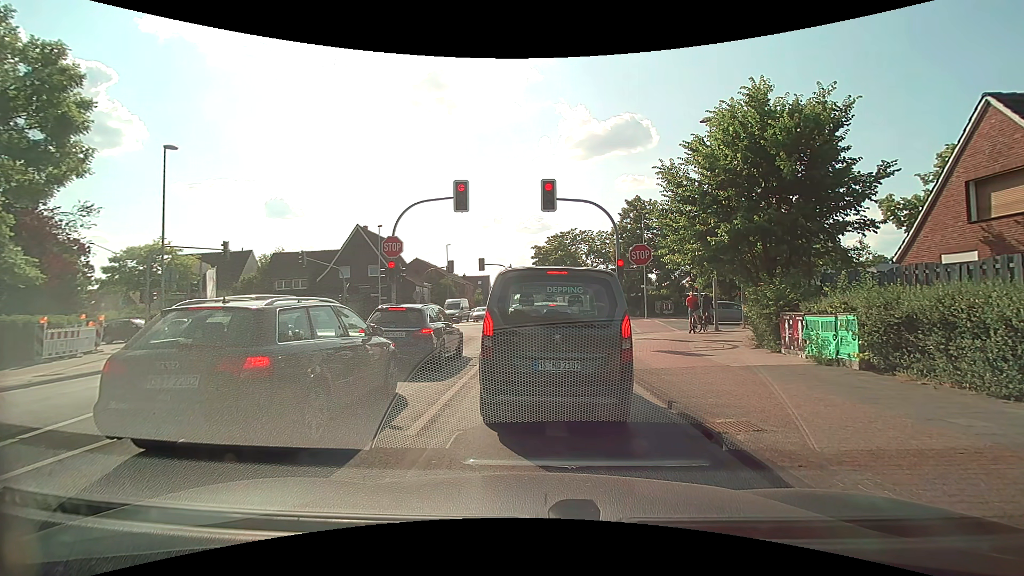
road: tertiary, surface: asphalt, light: Day
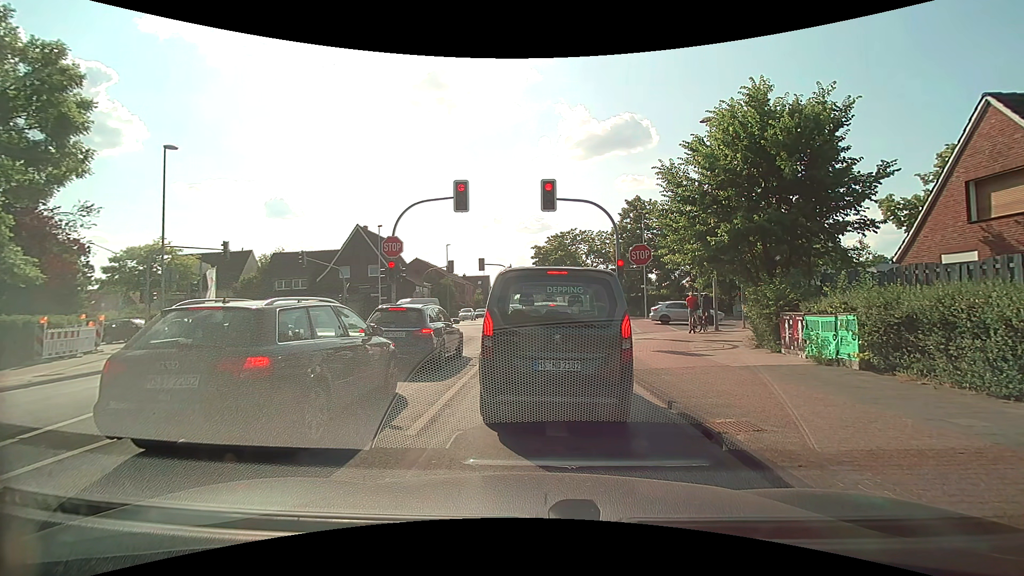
(0.0, 0.0) m; 0°
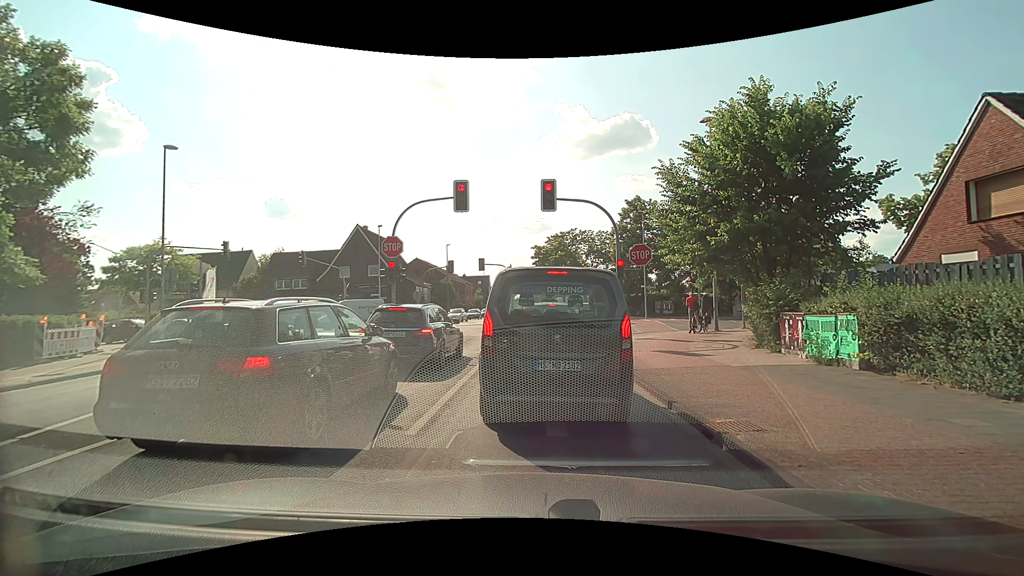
(0.0, 0.0) m; 0°
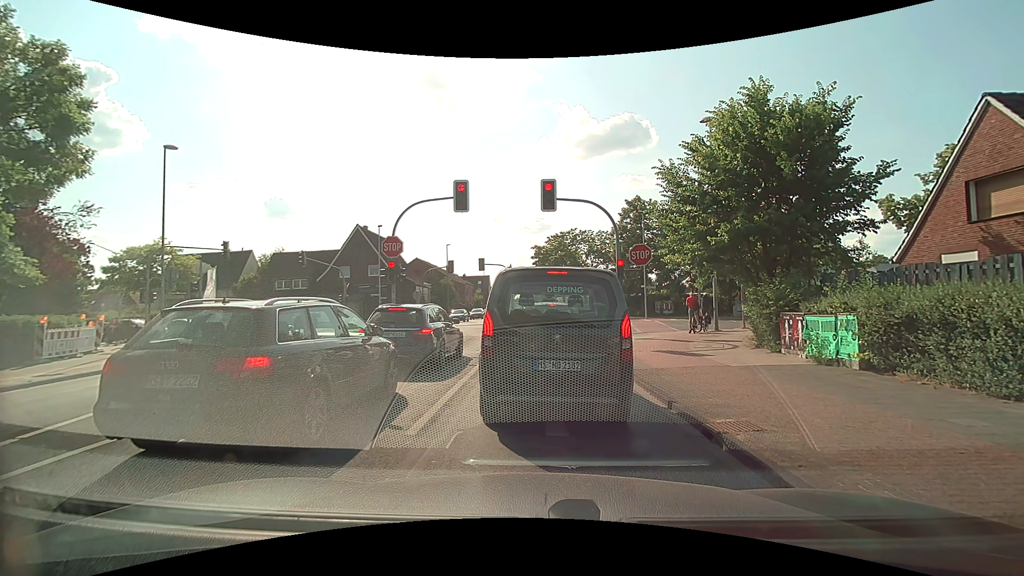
(0.0, 0.0) m; 0°
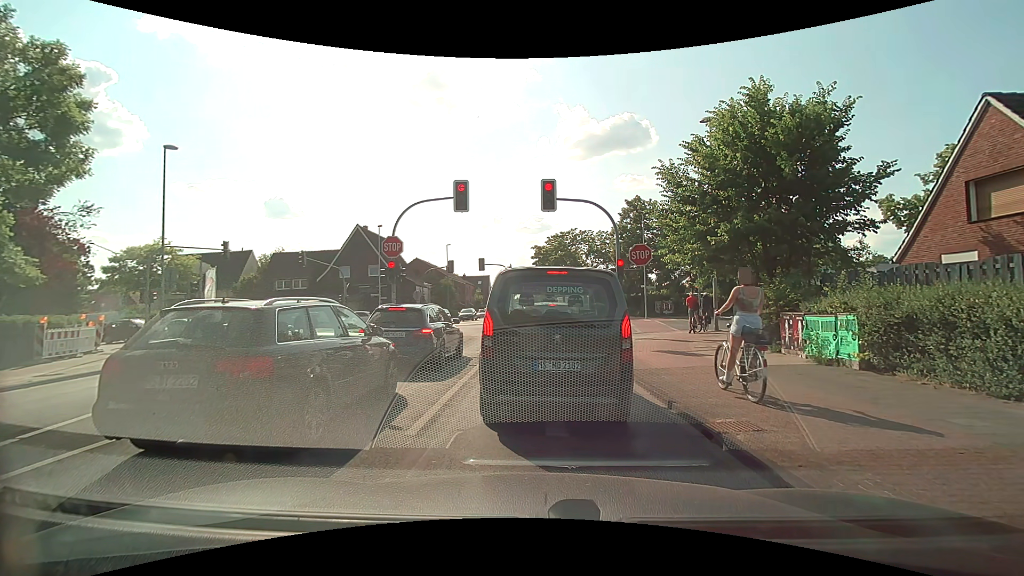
(0.0, 0.0) m; 0°
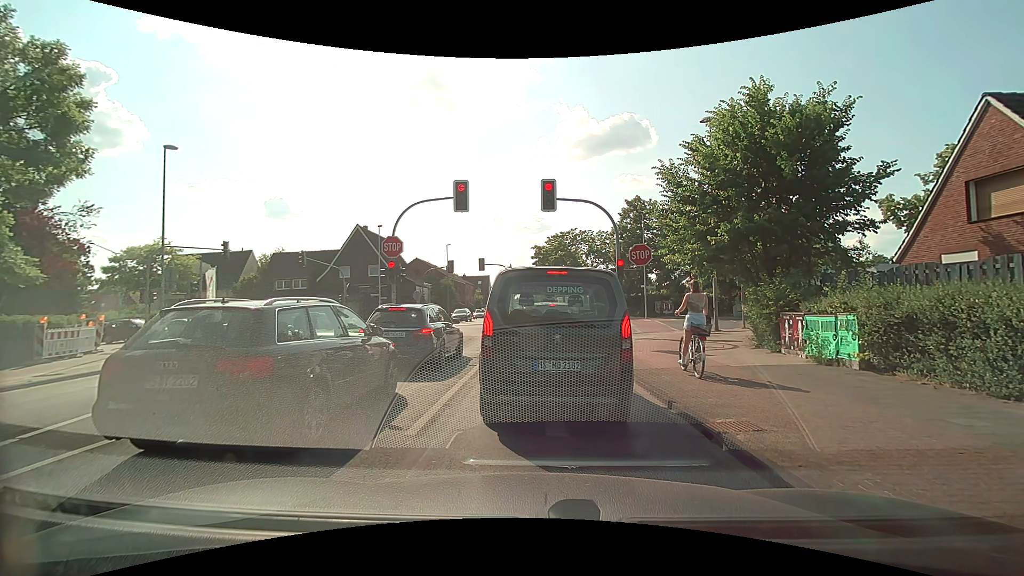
(0.0, 0.0) m; 0°
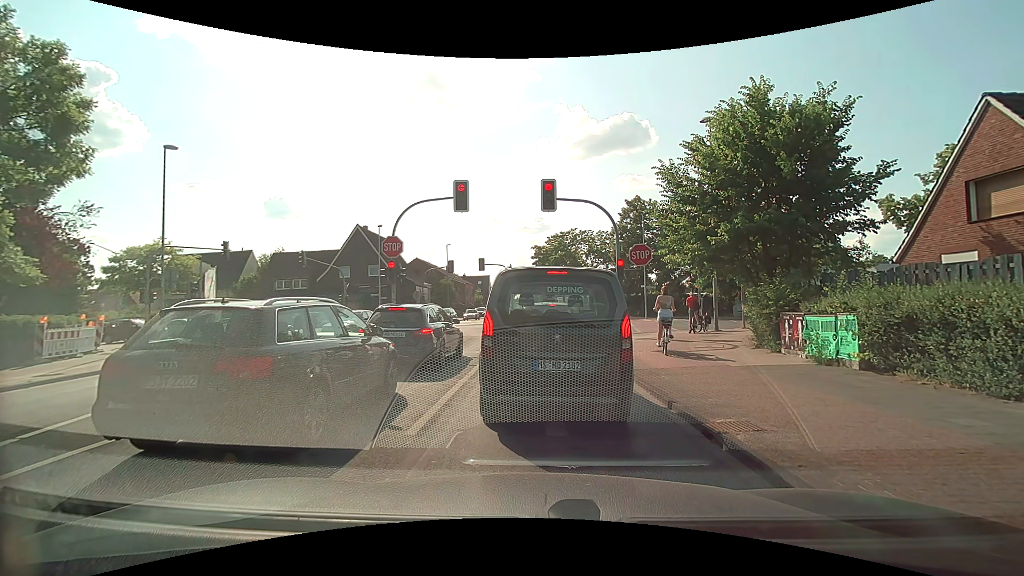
(0.0, 0.0) m; 0°
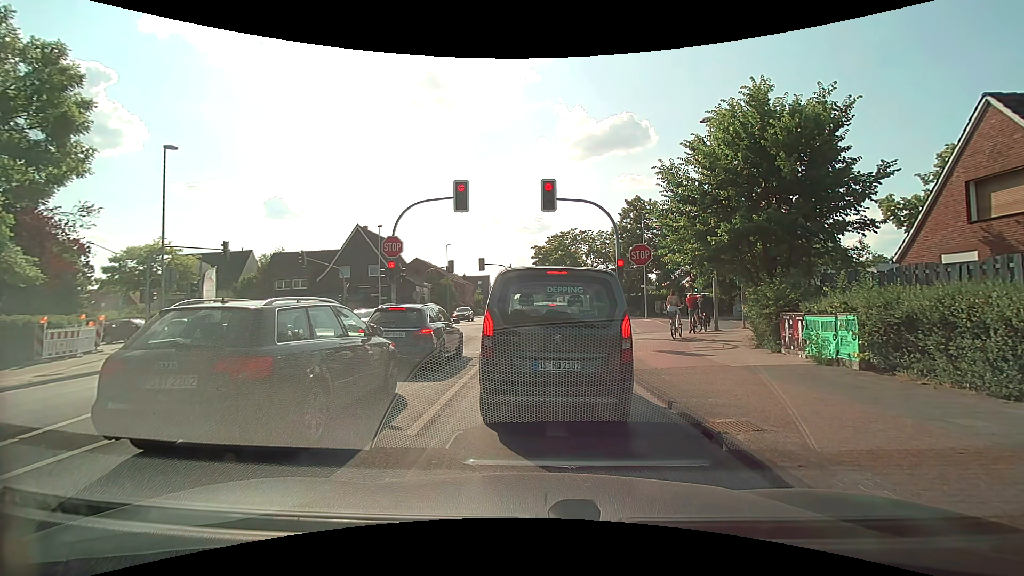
(0.0, 0.0) m; 0°
(0, +10) (0, +20) (0, +30) (-1, +40) (-1, +50) (-1, +60) (-2, +70) (-3, +80) (-4, +90) (-5, +100) m
